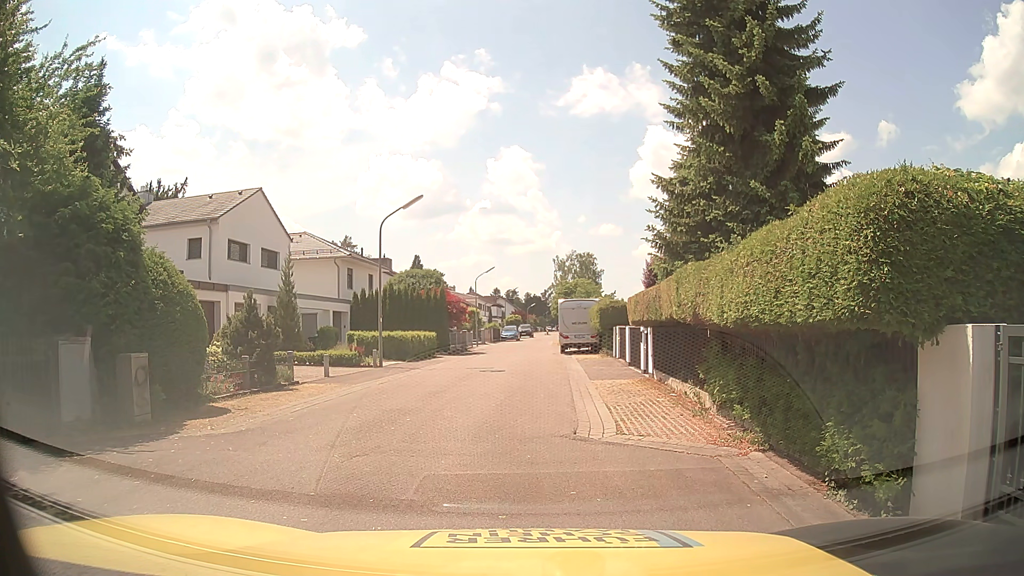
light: Day
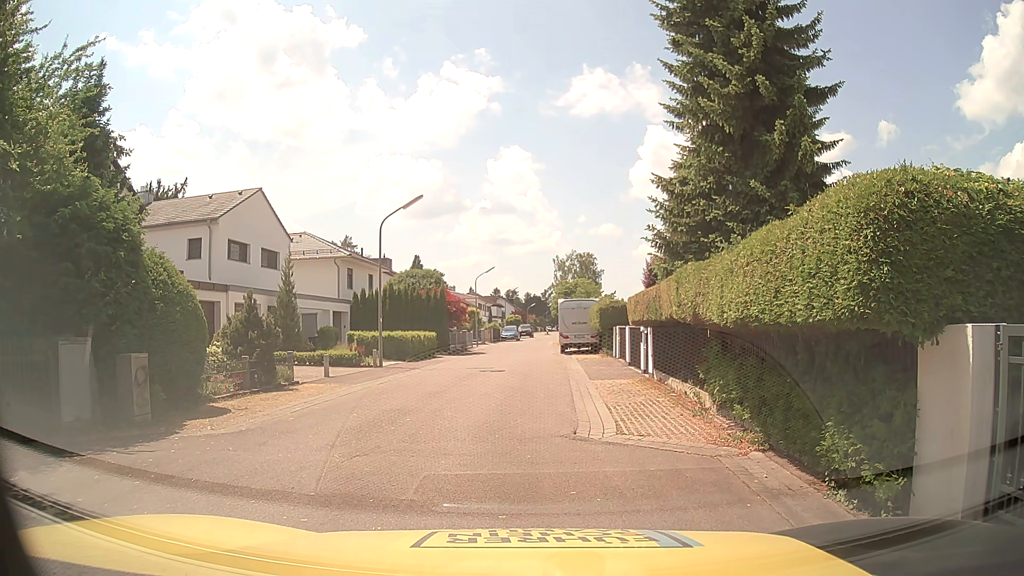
(0.0, 0.0) m; 0°
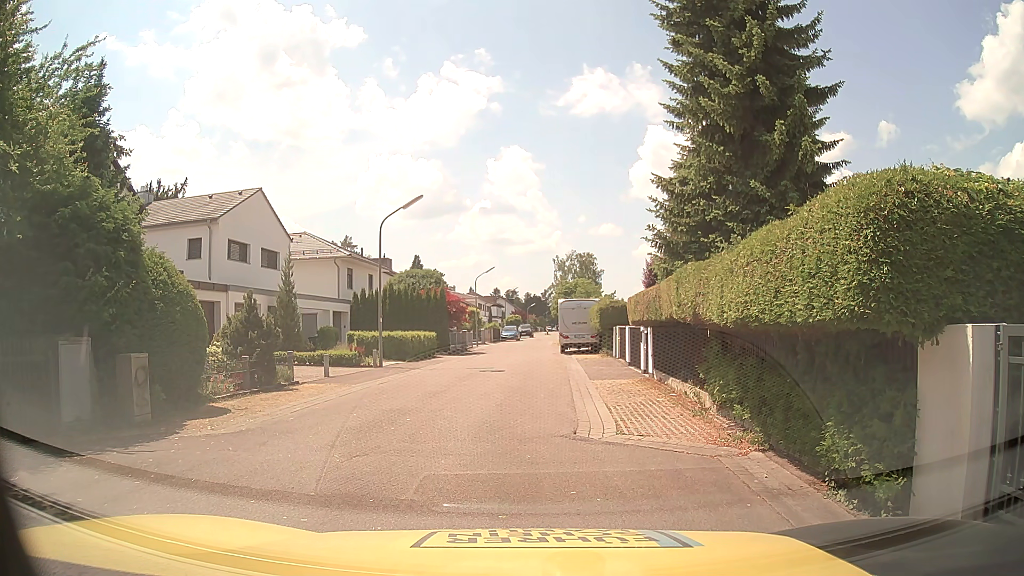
(0.0, 0.0) m; 0°
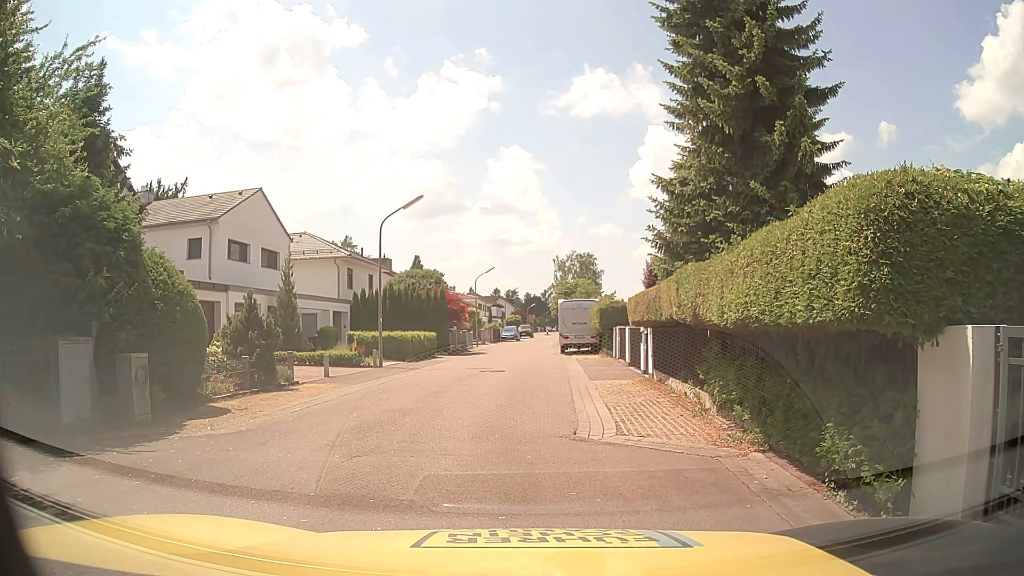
(0.0, 0.0) m; 0°
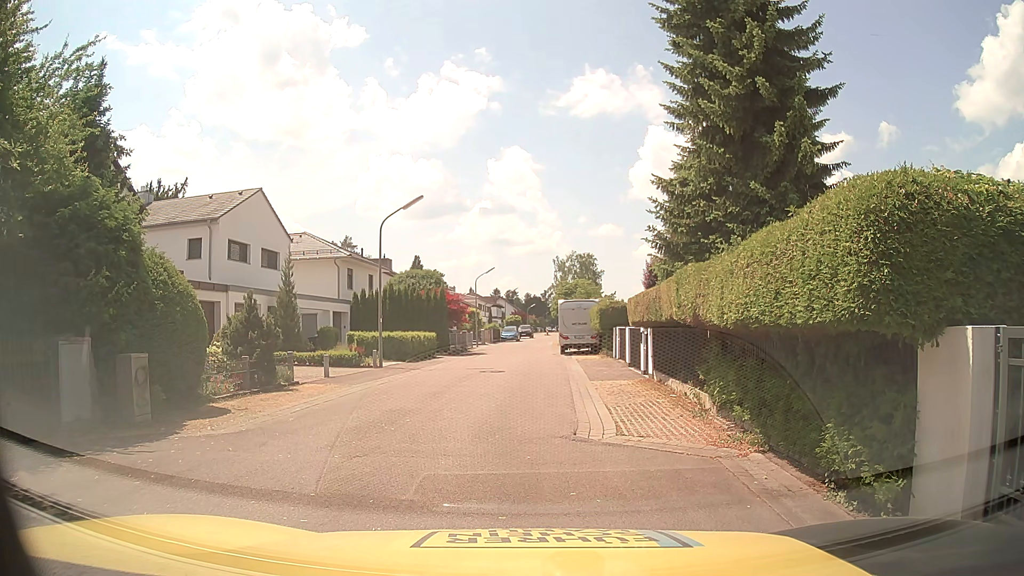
(0.0, 0.0) m; 0°
